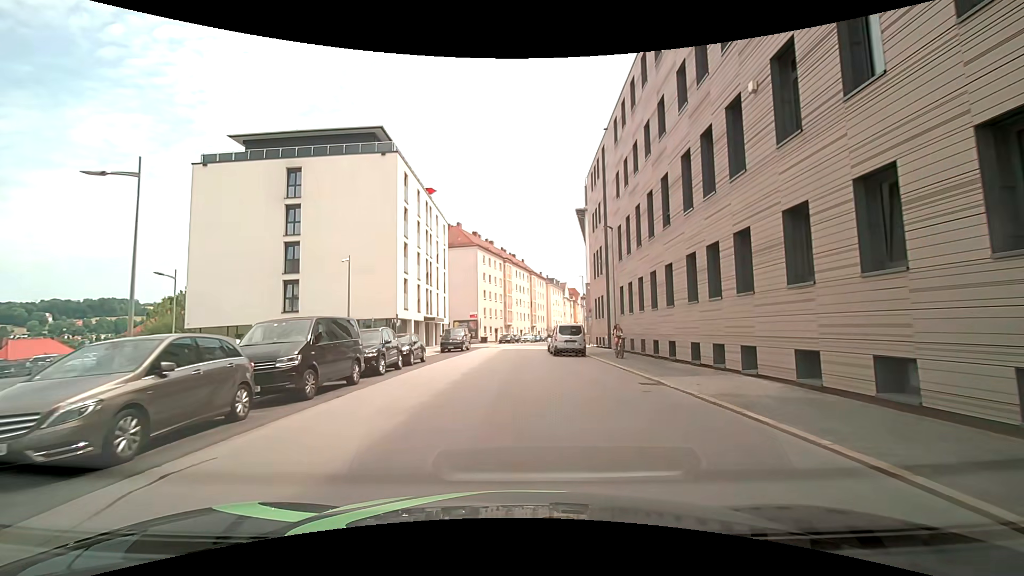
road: tertiary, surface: asphalt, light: Day
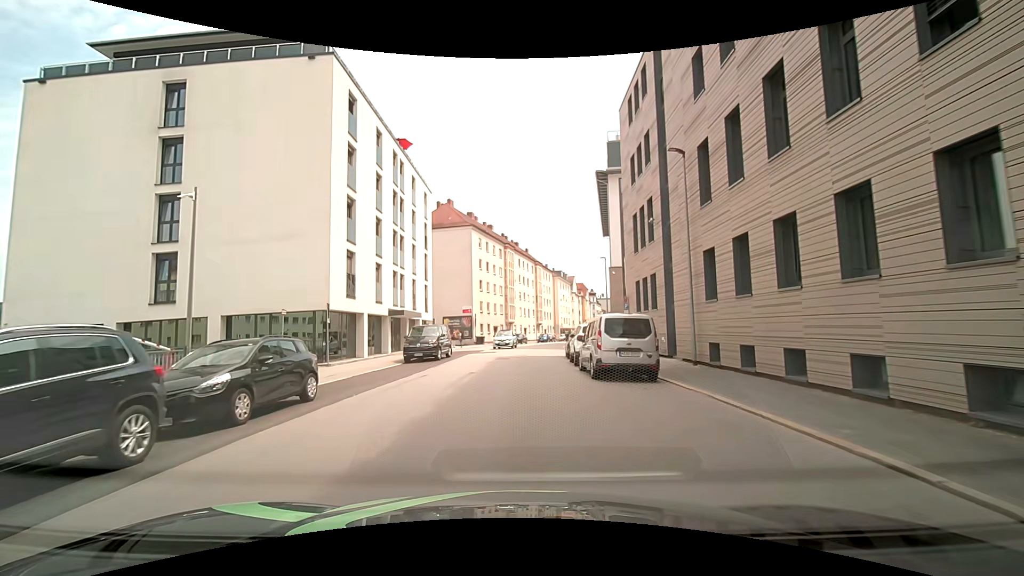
(+0.1, +13.8) m; 0°
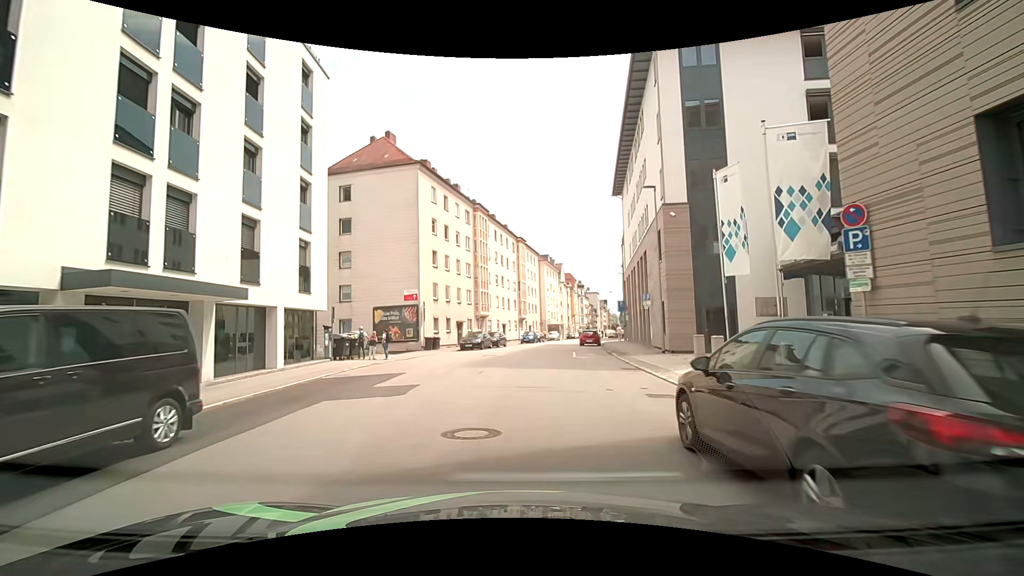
(+0.3, +22.6) m; +2°
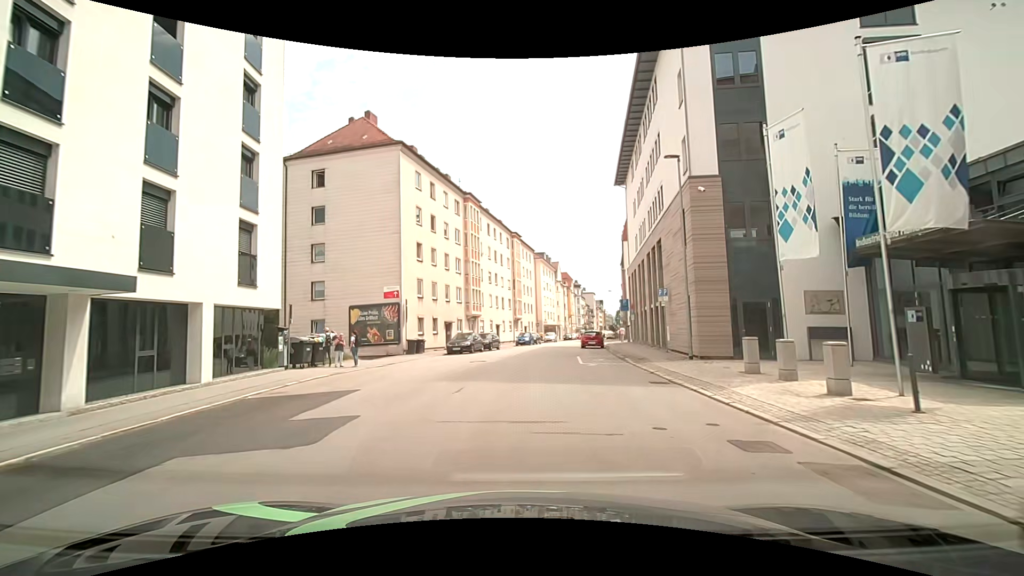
(0.0, +4.5) m; +1°
